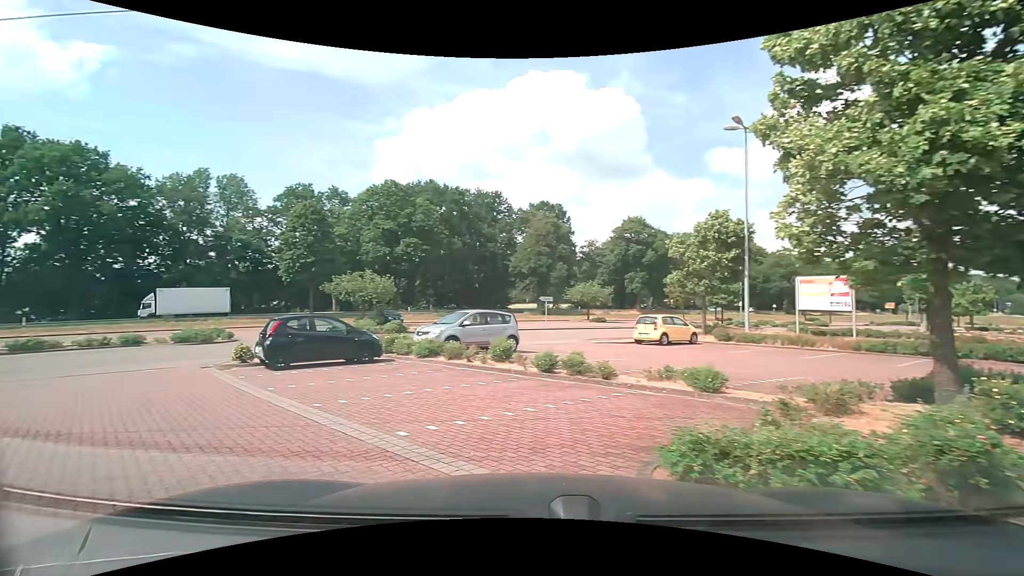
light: Day
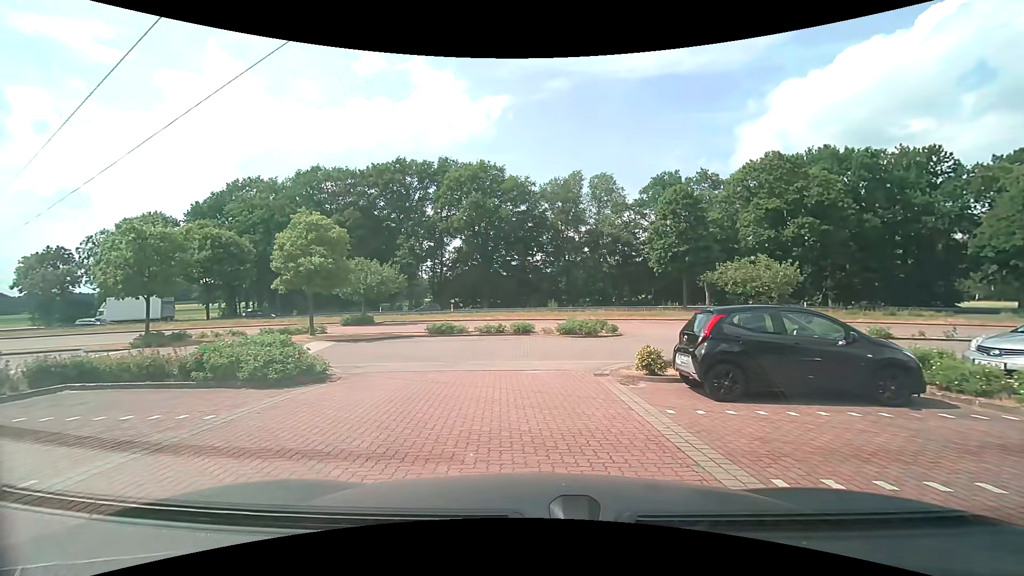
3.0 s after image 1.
(-3.2, +5.8) m; -41°
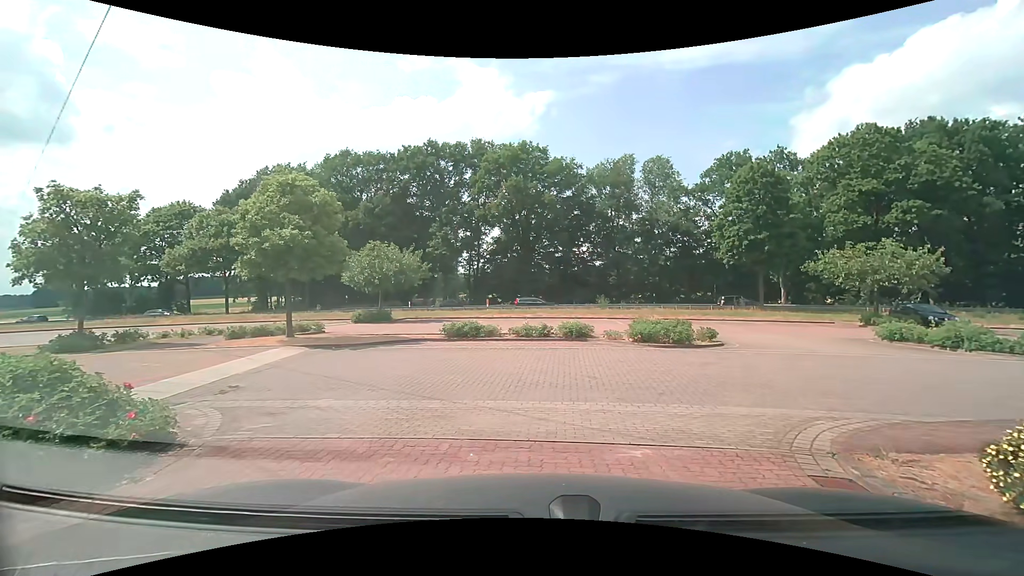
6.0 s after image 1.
(-0.6, +6.7) m; -7°
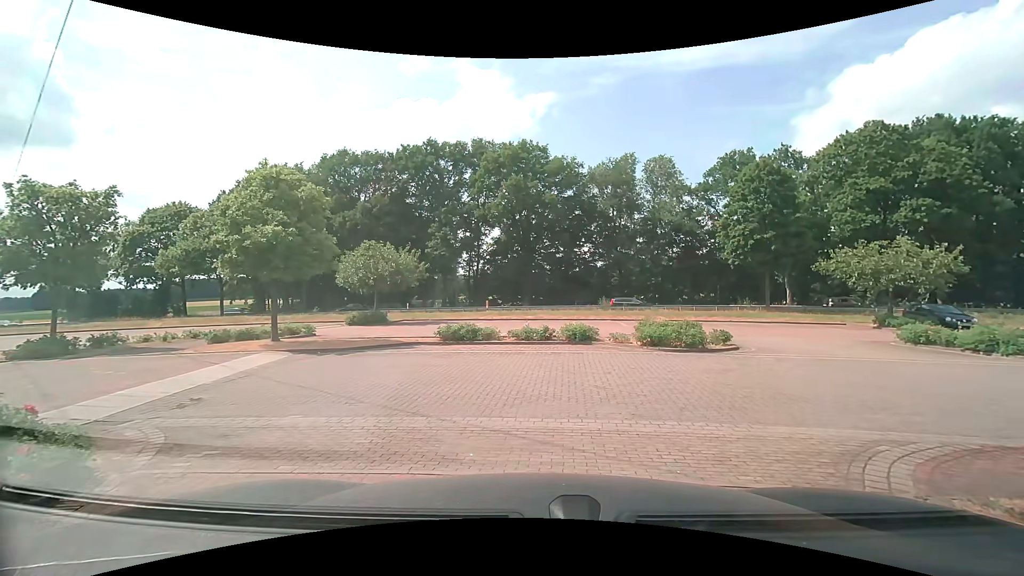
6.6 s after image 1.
(0.0, +1.0) m; 0°
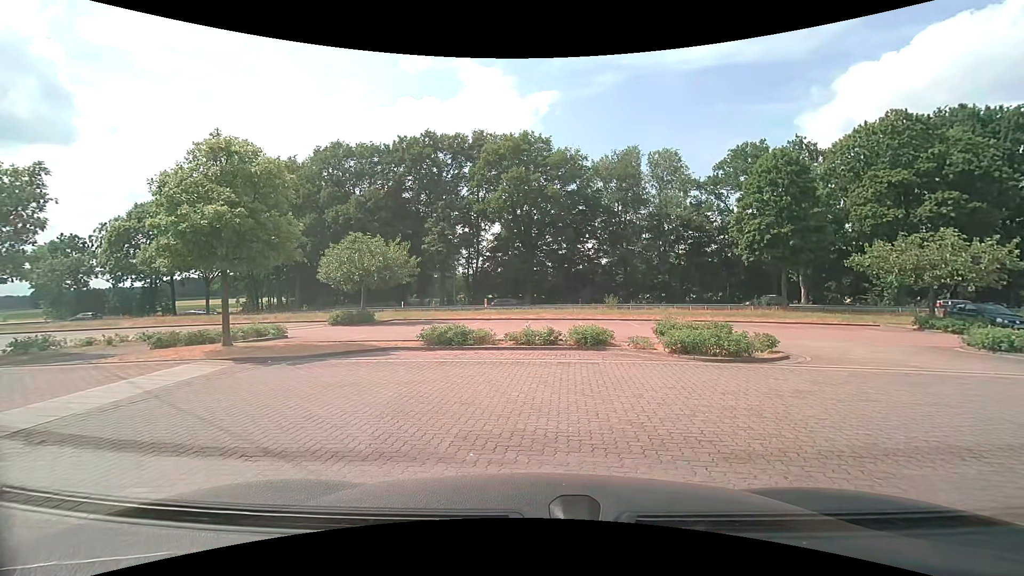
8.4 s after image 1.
(-0.1, +2.7) m; +2°
